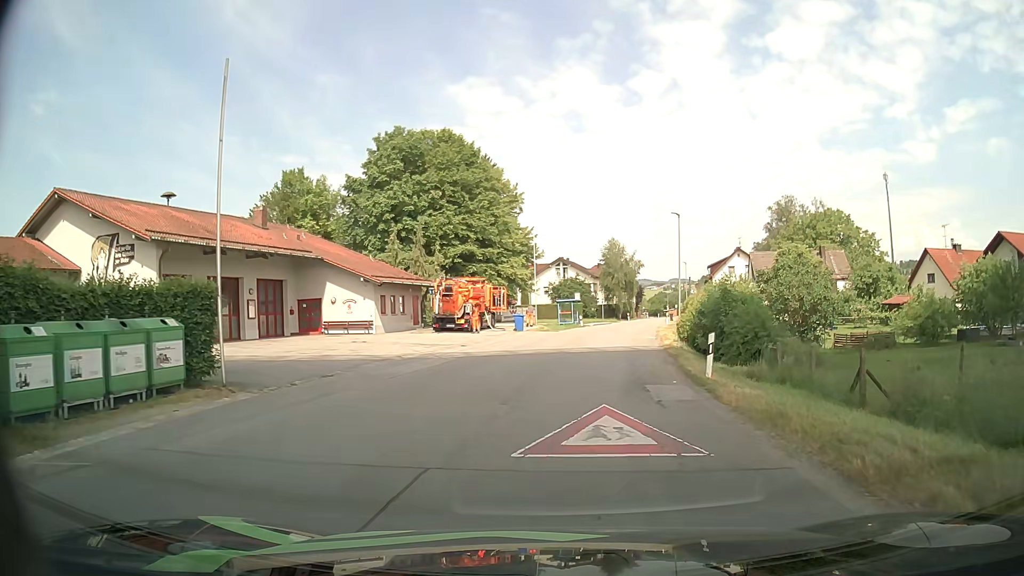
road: unclassified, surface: asphalt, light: Day
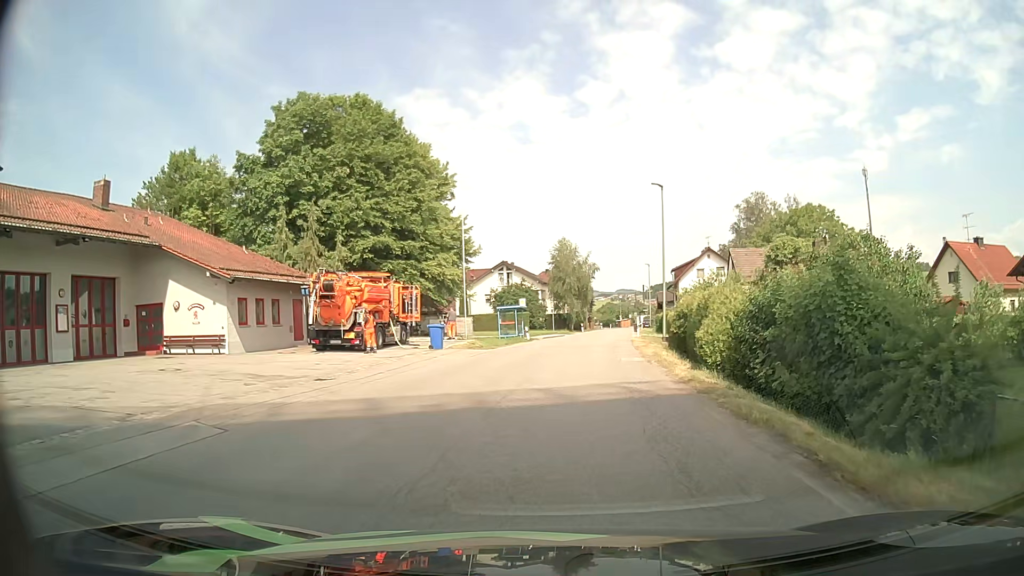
(+0.5, +13.6) m; +4°
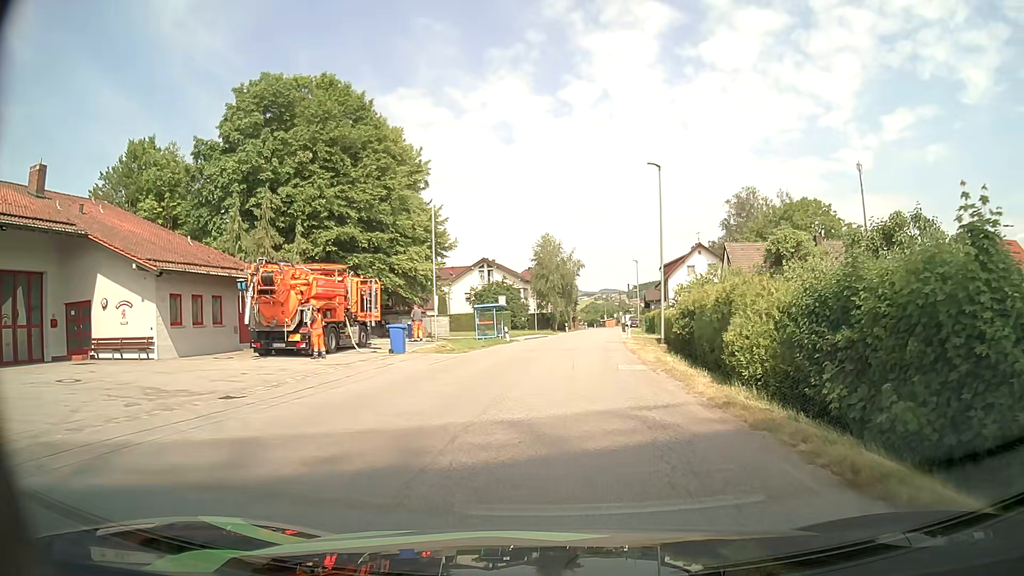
(+0.1, +4.5) m; +2°
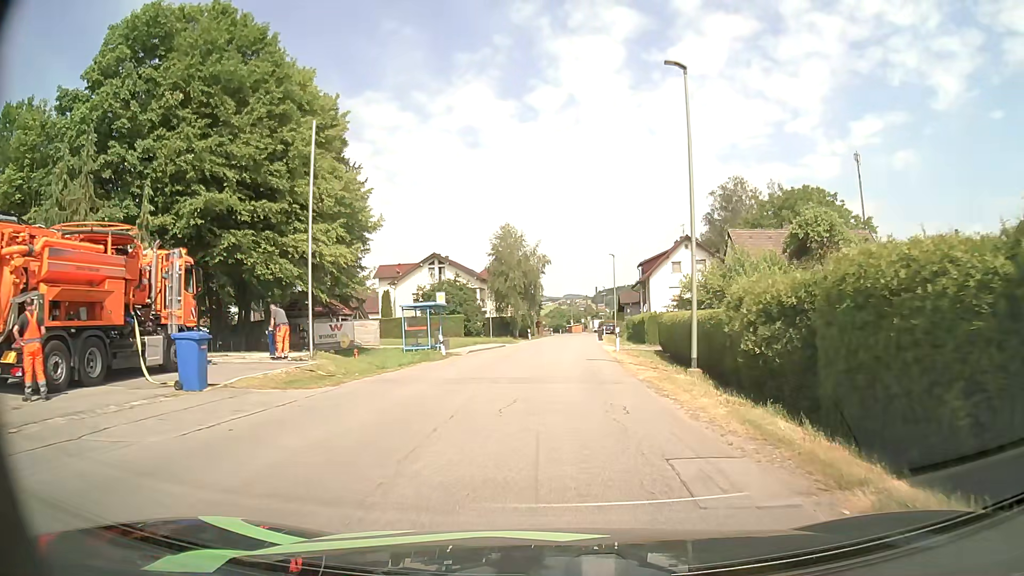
(+0.2, +13.1) m; +2°
